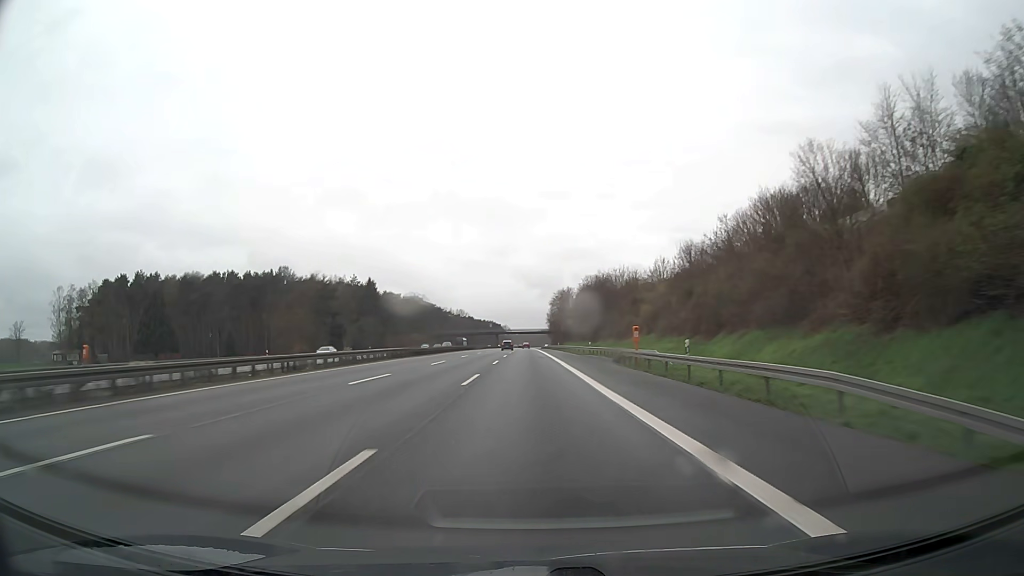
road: motorway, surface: asphalt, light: Day
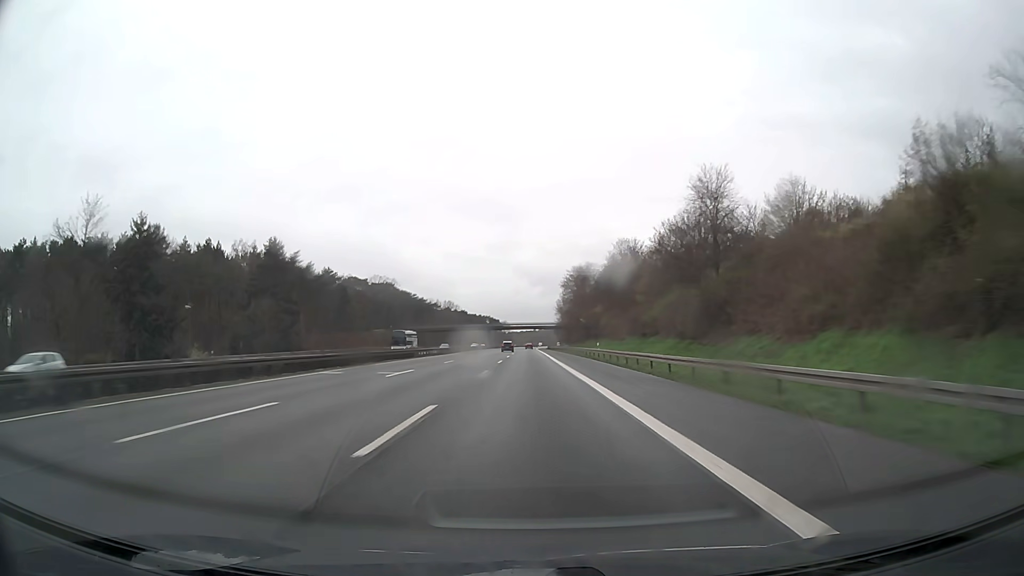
(-0.1, +66.7) m; 0°
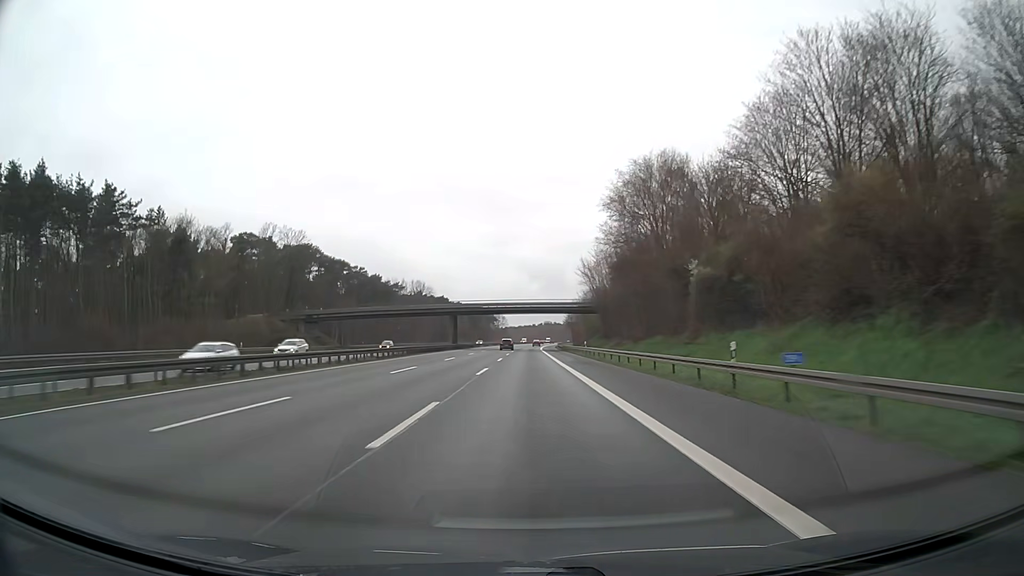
(-0.1, +89.1) m; 0°
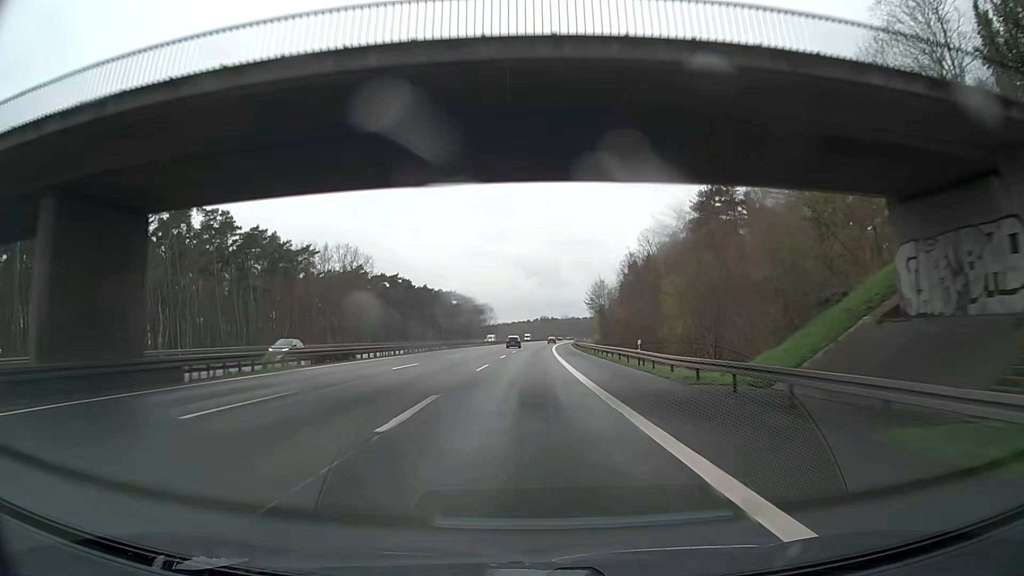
(0.0, +89.1) m; 0°
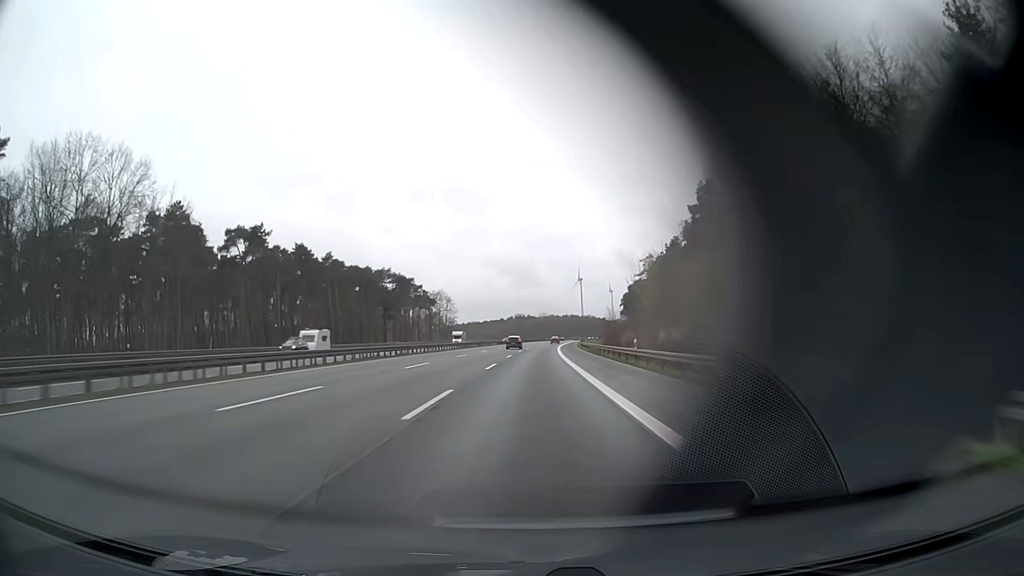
(+1.5, +89.0) m; +2°
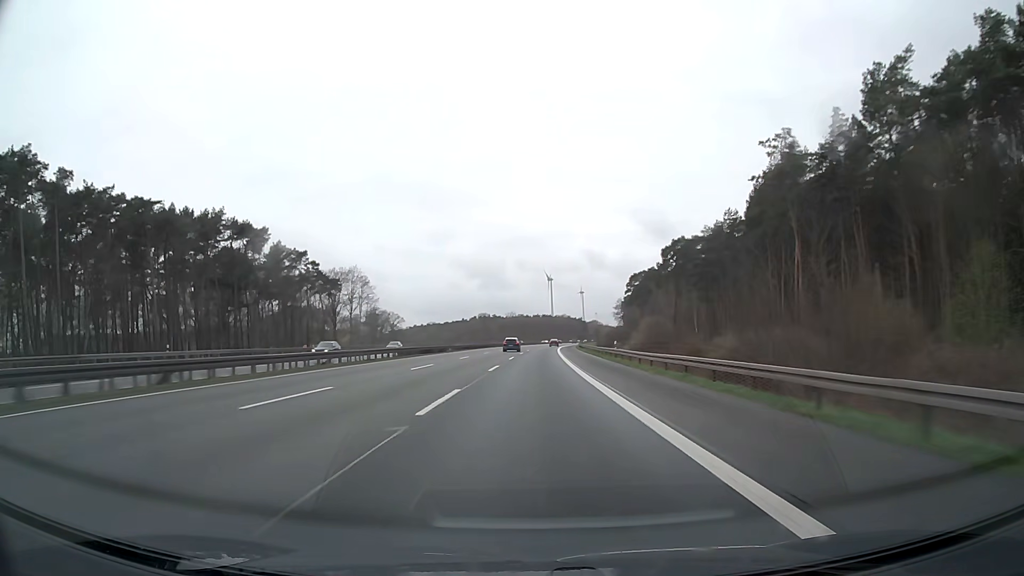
(+2.0, +88.9) m; +3°
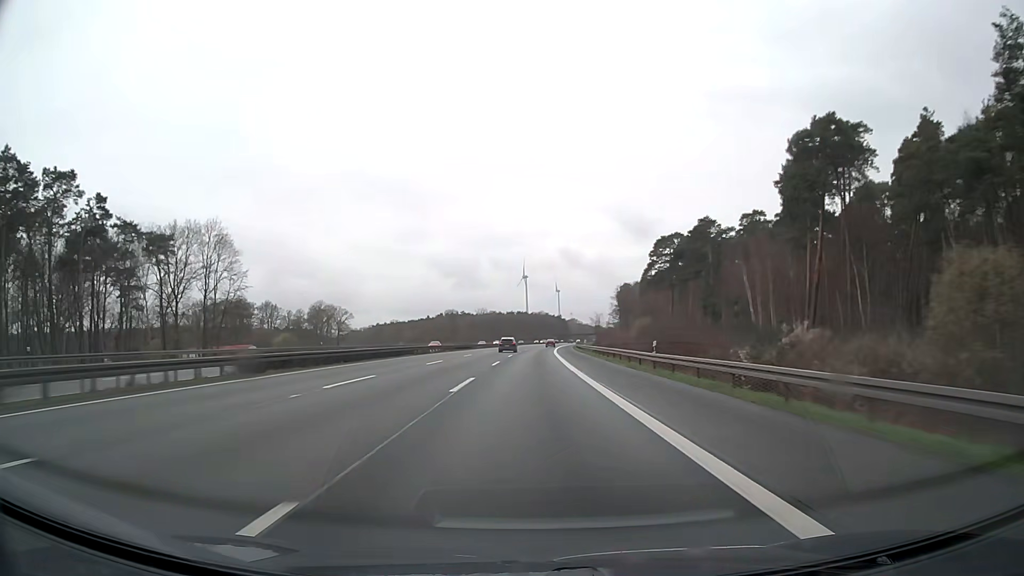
(+1.1, +66.7) m; +2°
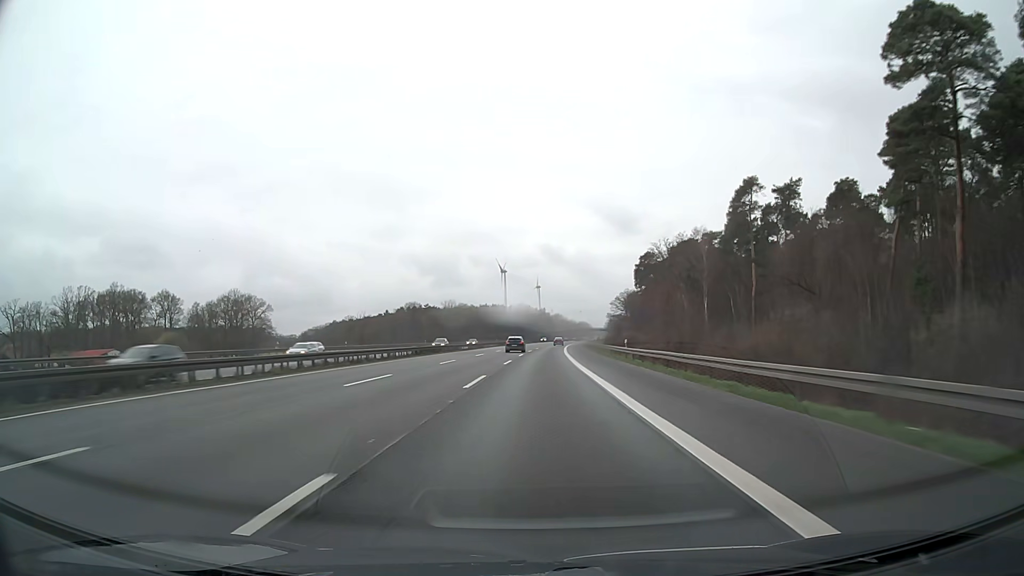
(+1.8, +88.9) m; +2°
(0, +10) (0, +20) (0, +30) (0, +40) (0, +50) (0, +60) (+1, +70) (+1, +80) (+1, +90) (+1, +100) m
